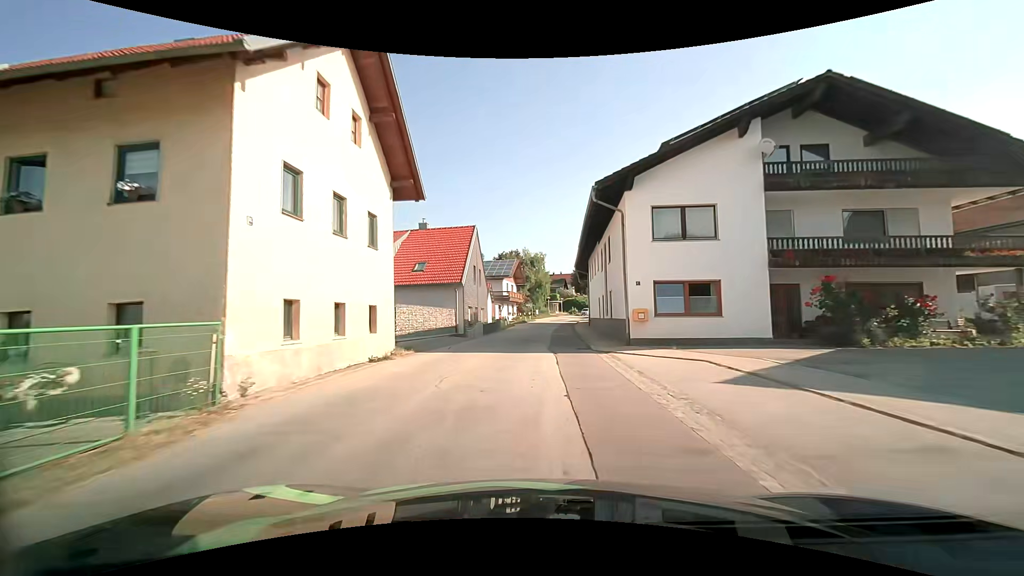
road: tertiary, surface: asphalt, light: Day
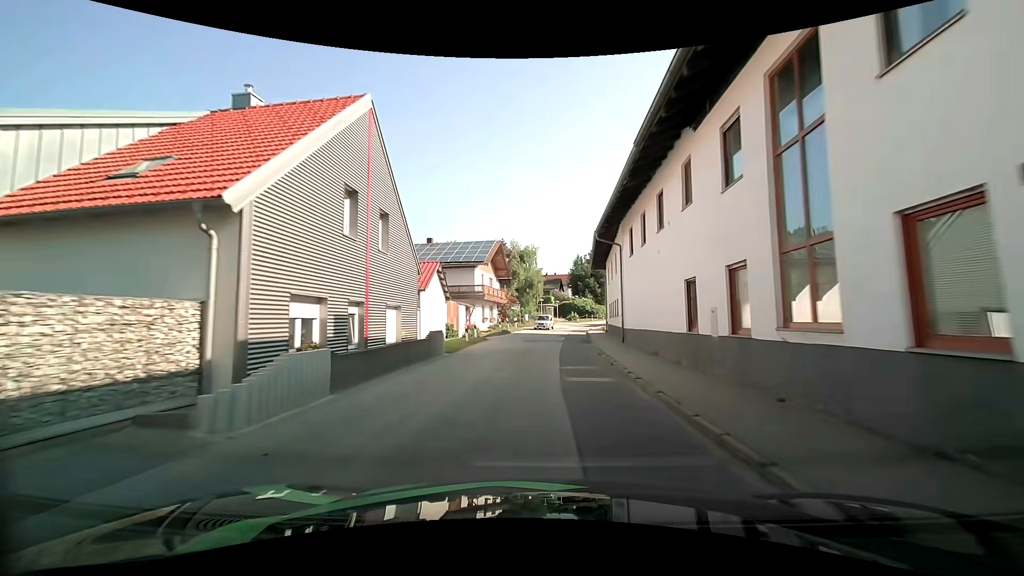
(+0.2, +21.1) m; +2°
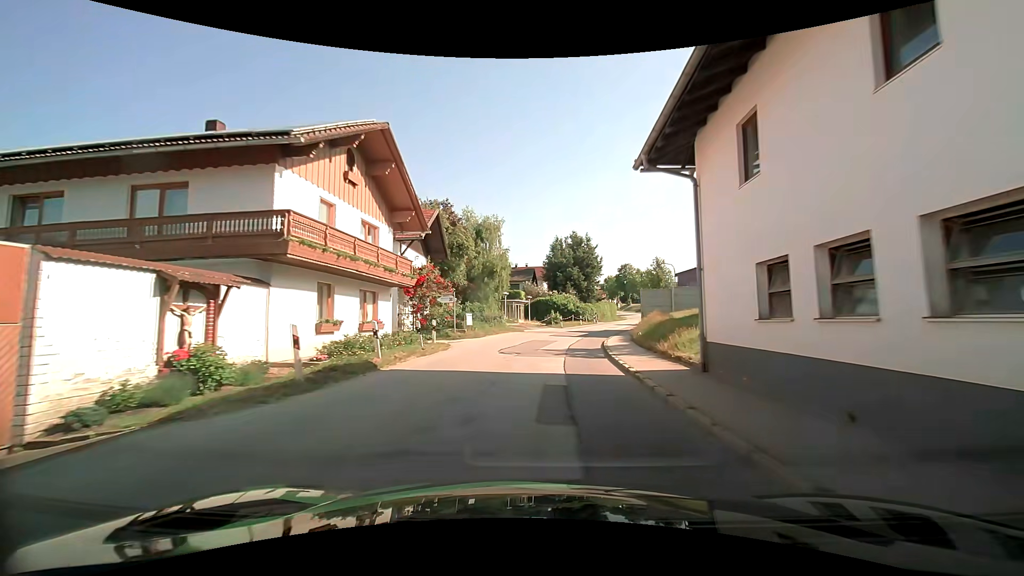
(+0.5, +28.3) m; +1°
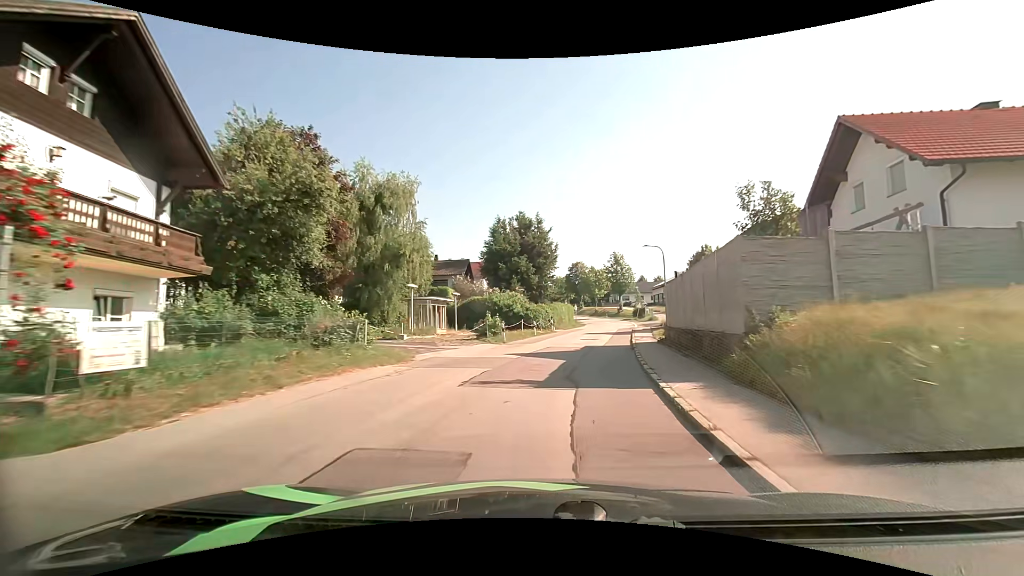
(+1.3, +21.4) m; +7°
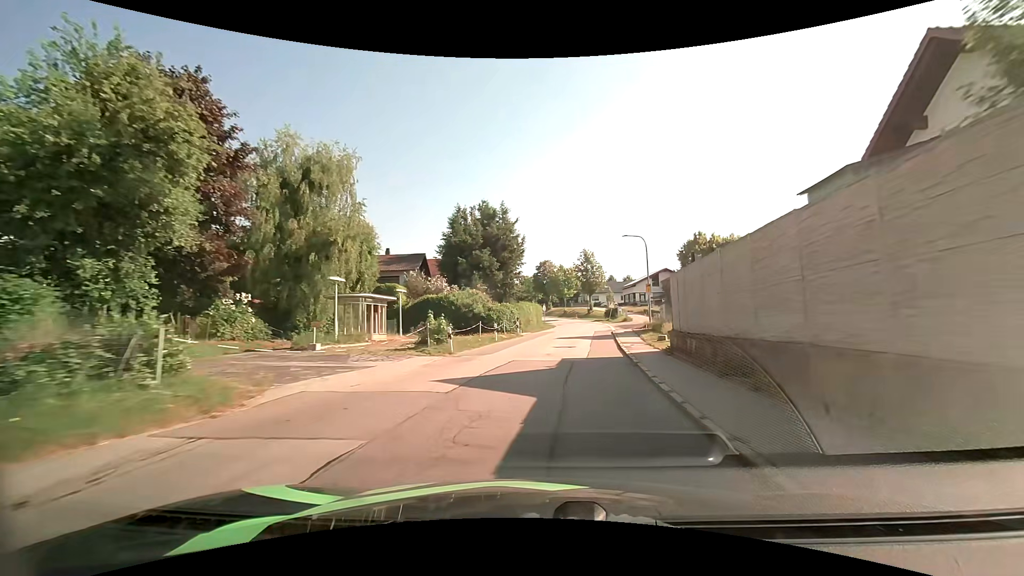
(+0.2, +7.1) m; +4°
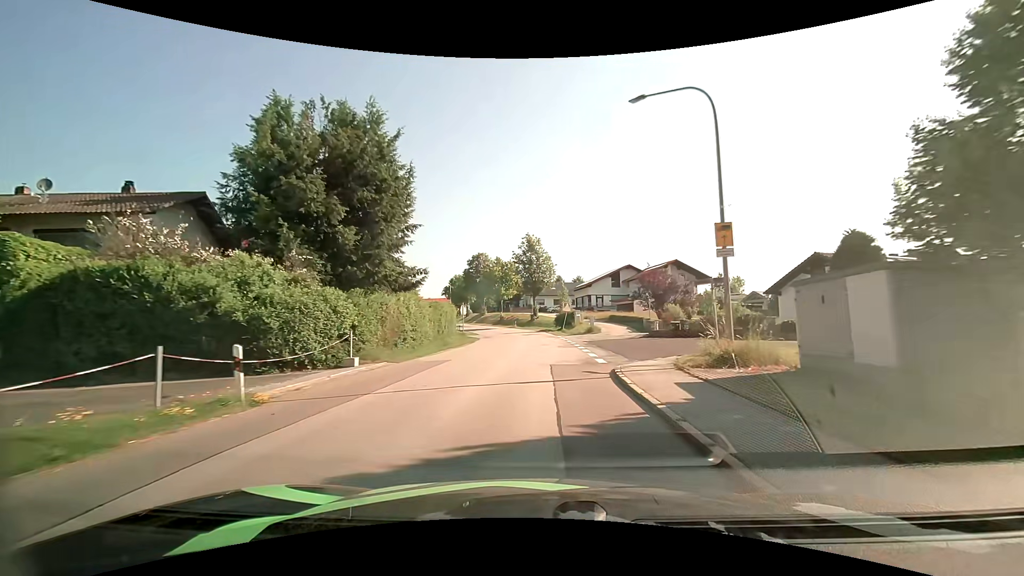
(+2.6, +28.4) m; +7°
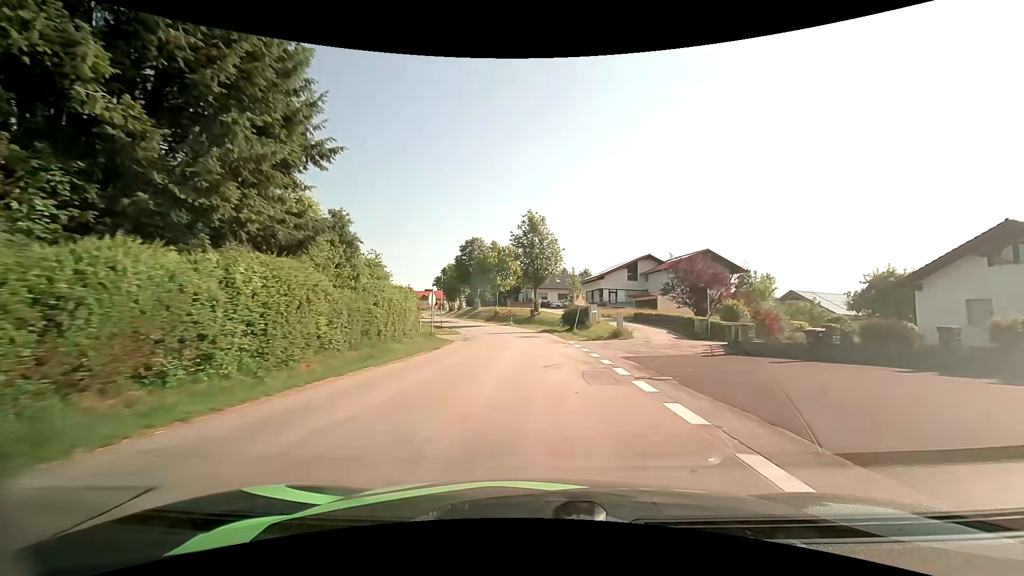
(0.0, +14.7) m; 0°
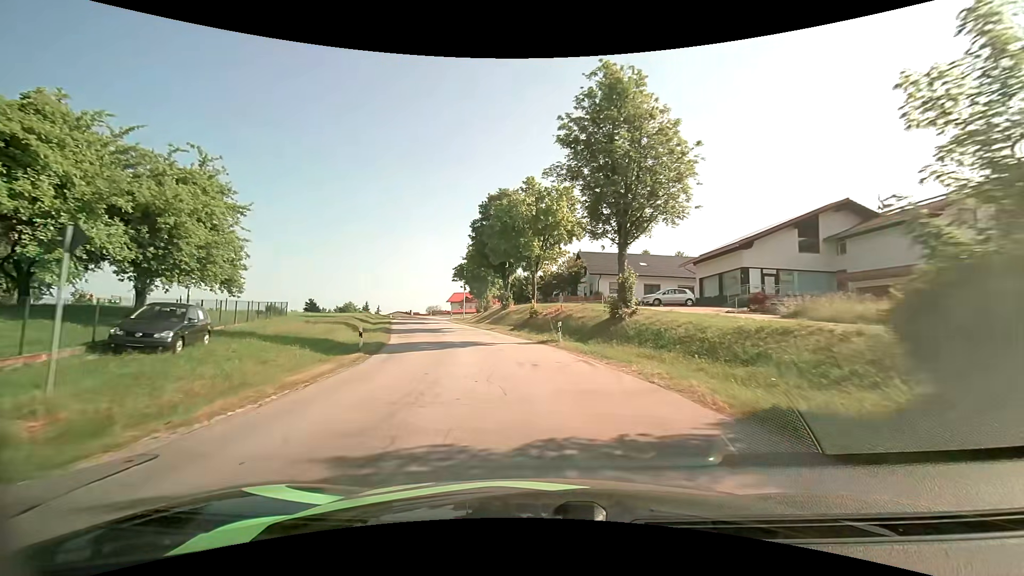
(-1.2, +38.6) m; -6°
(0, +10) (-1, +20) (-3, +30) (-6, +39) (-9, +49) (-12, +59) (-14, +68) (-16, +78) (-18, +88) (-18, +98) m
